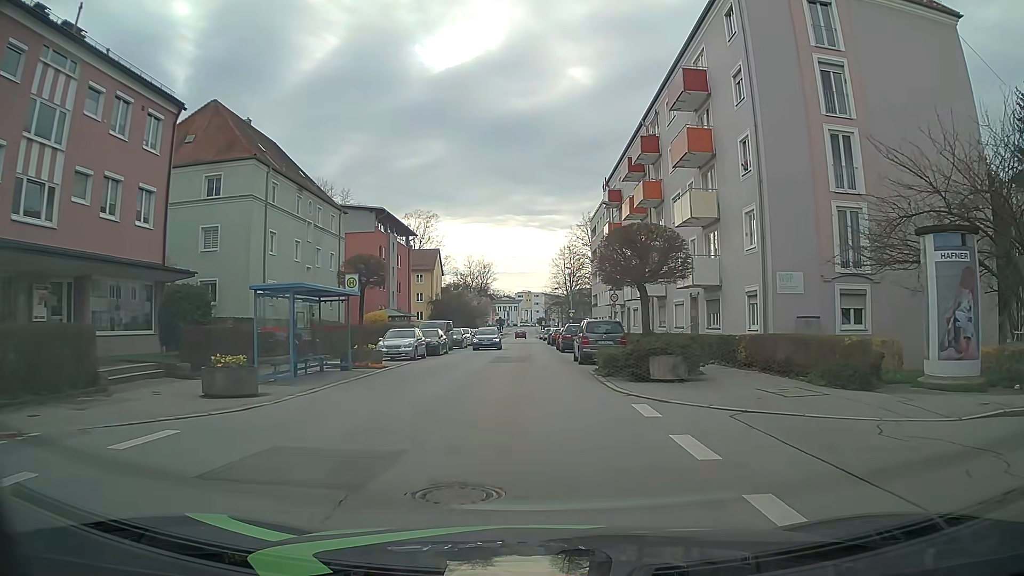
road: tertiary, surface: asphalt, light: Day
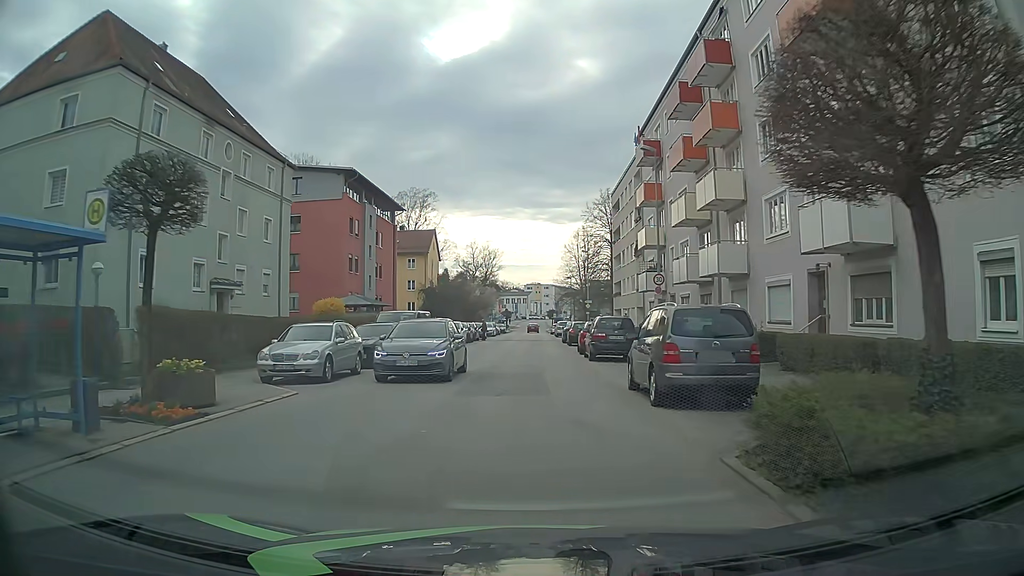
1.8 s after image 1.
(-0.1, +13.7) m; -1°
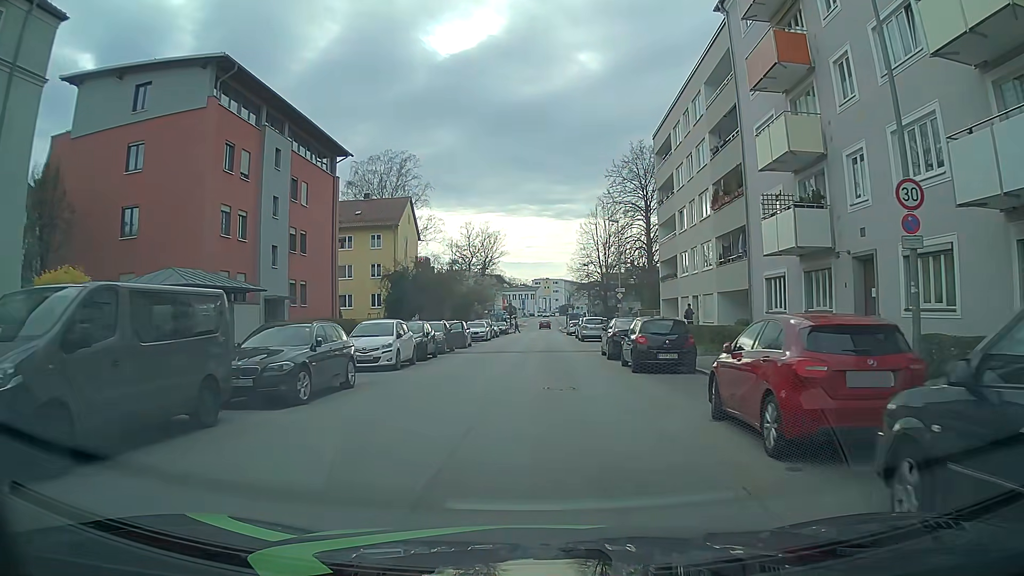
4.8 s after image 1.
(-0.2, +22.8) m; -1°
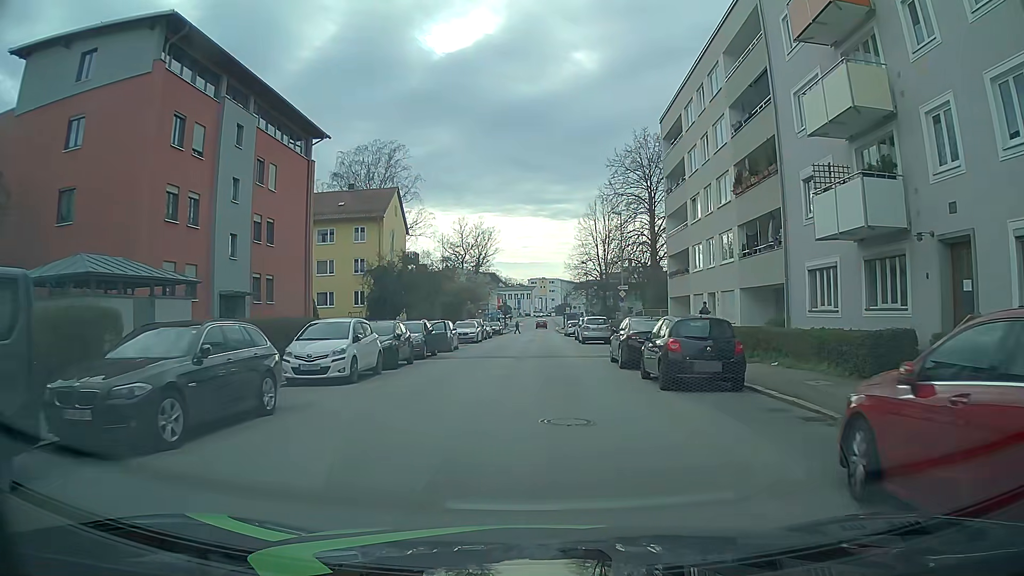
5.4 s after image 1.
(0.0, +4.5) m; +1°
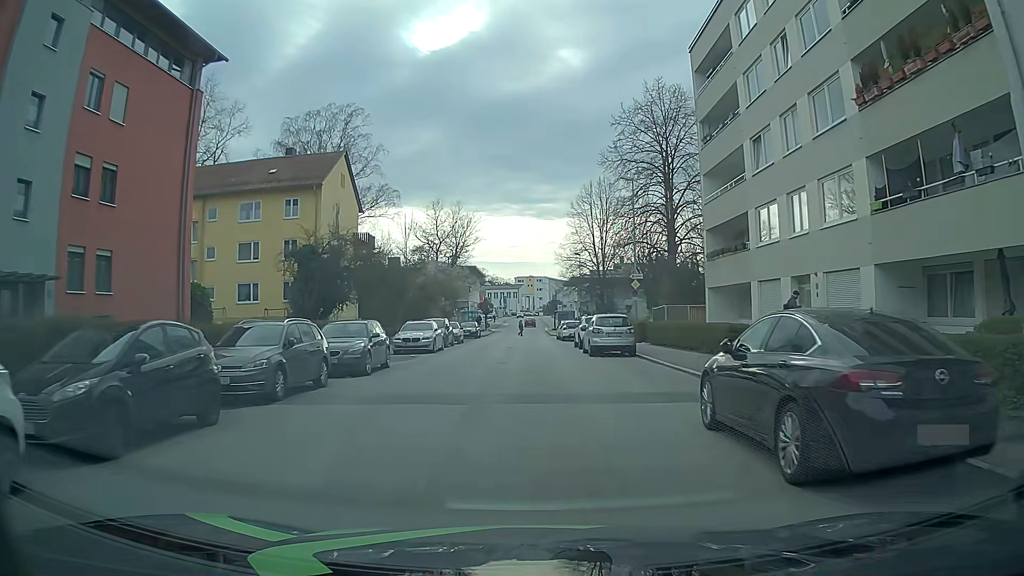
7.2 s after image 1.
(0.0, +13.6) m; 0°
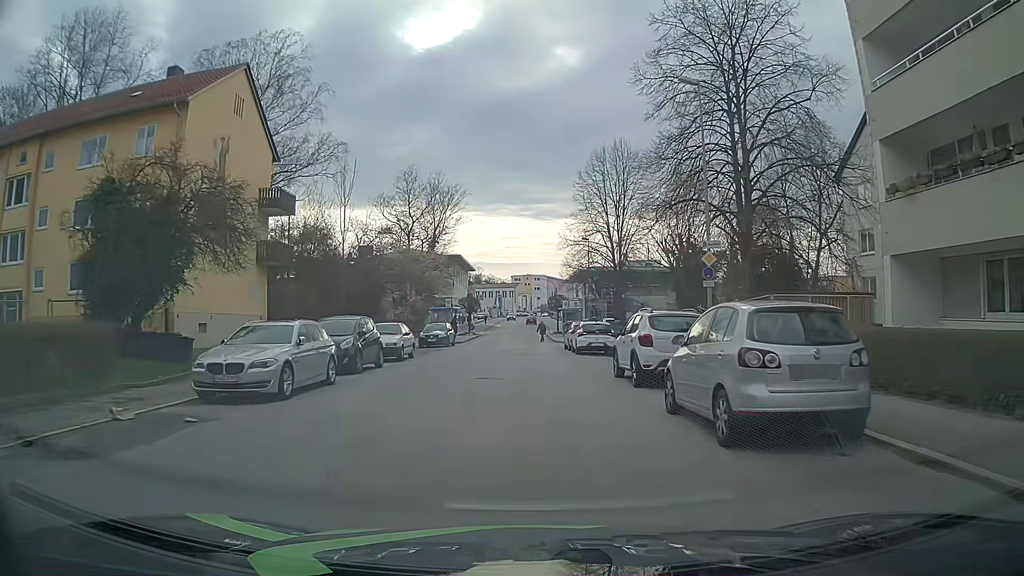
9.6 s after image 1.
(+0.3, +18.0) m; +1°
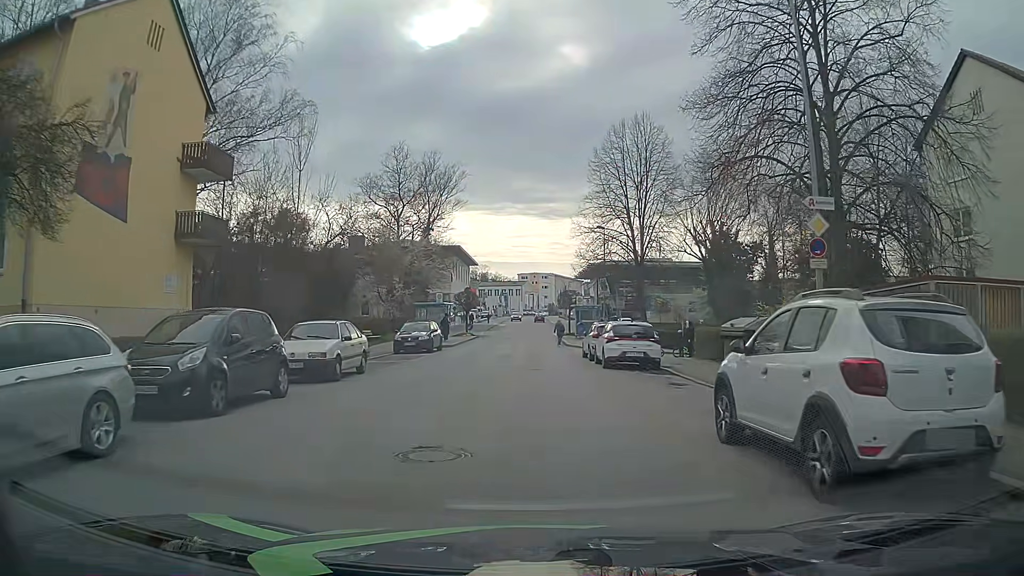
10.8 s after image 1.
(0.0, +8.9) m; 0°
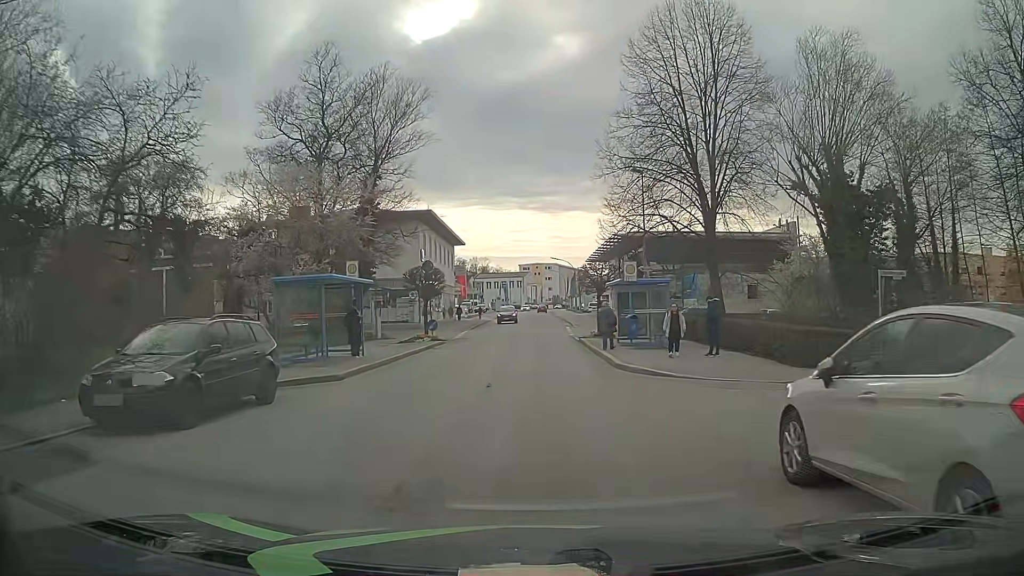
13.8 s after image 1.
(-0.2, +22.4) m; 0°
(0, +10) (0, +20) (0, +30) (0, +40) (0, +50) (0, +60) (0, +70) (0, +80) (0, +90) (0, +100) m
